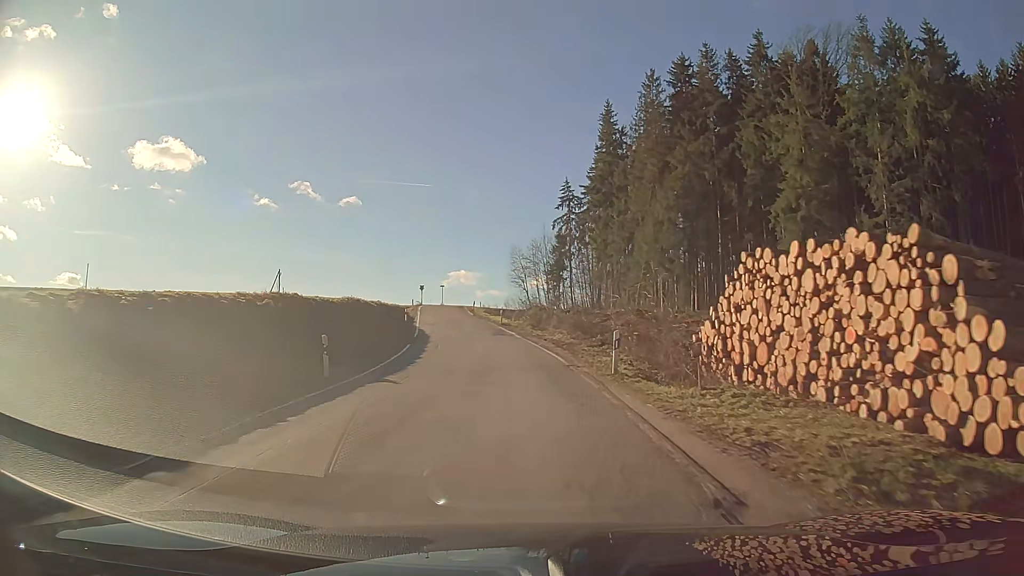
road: secondary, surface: asphalt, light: Day
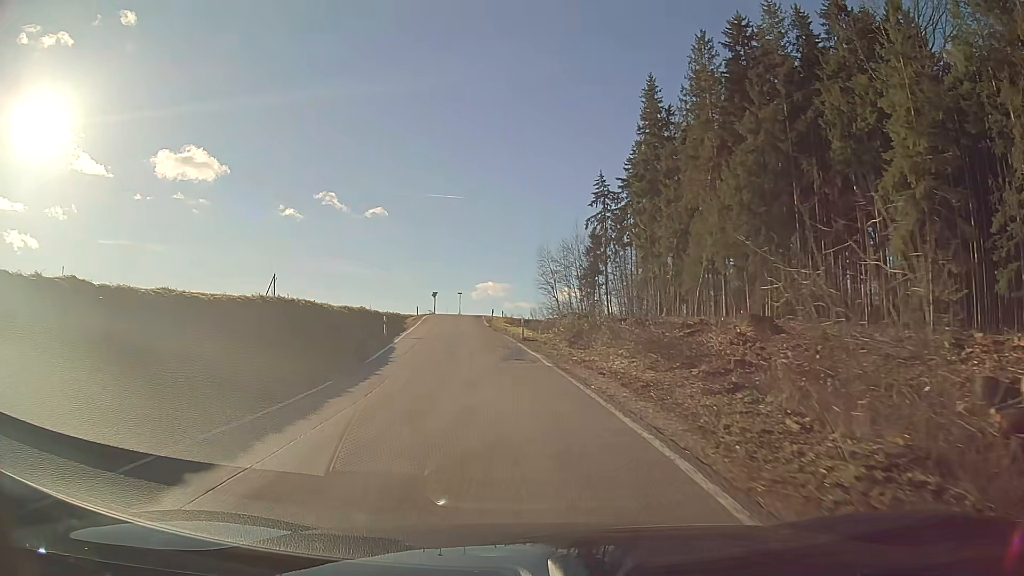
(-0.4, +15.3) m; -3°
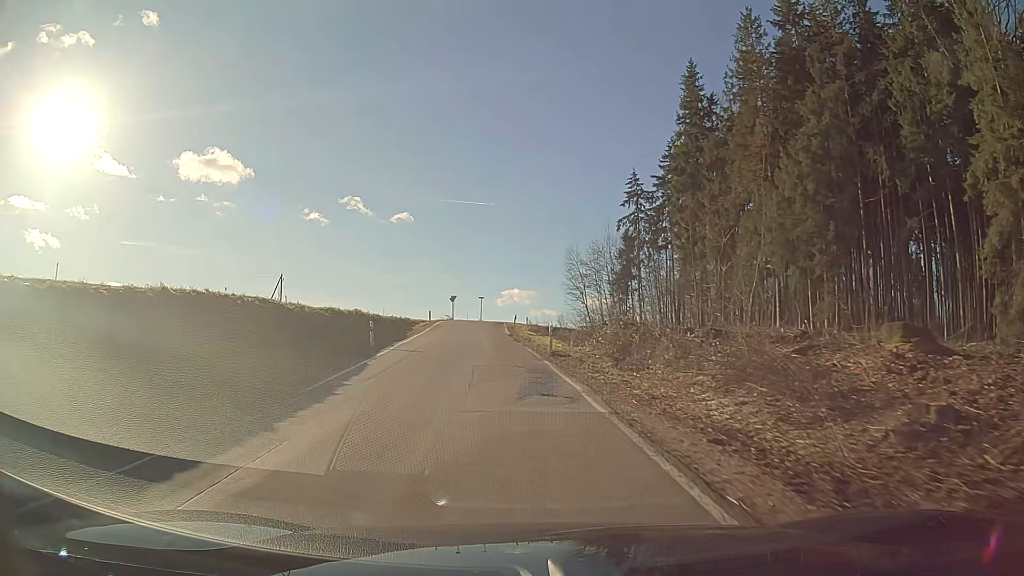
(-0.2, +7.9) m; -2°
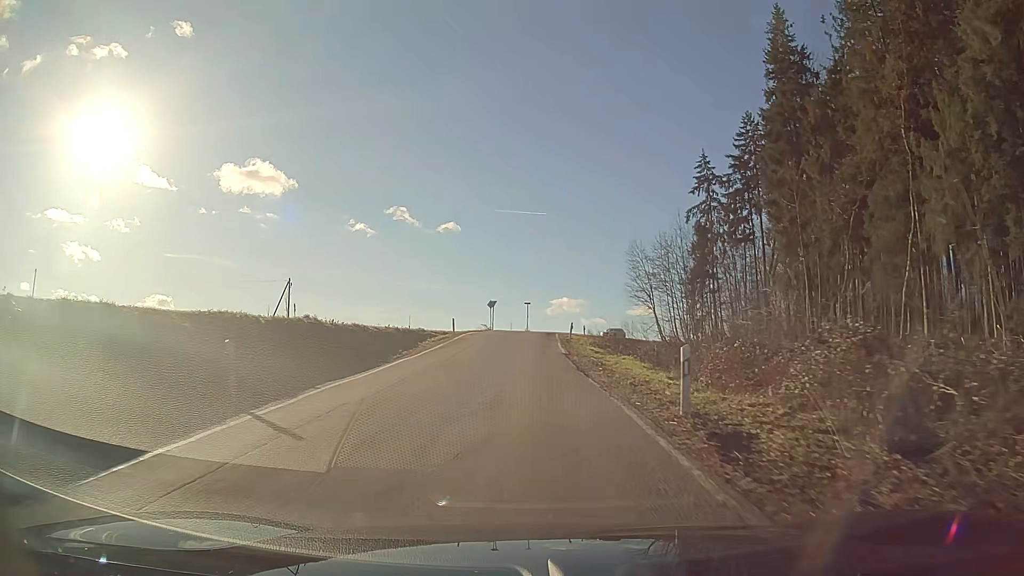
(-0.5, +16.1) m; -3°
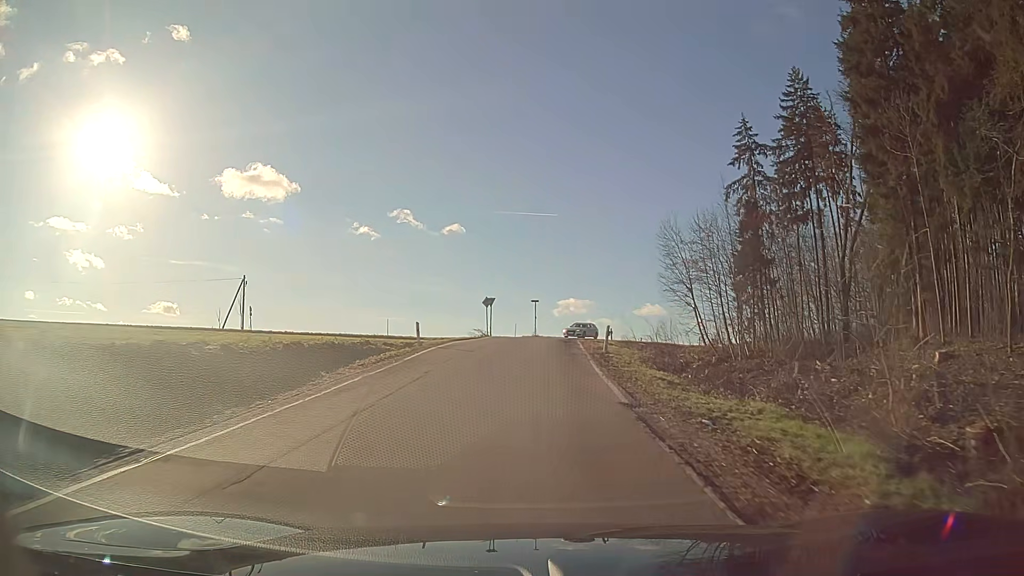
(0.0, +15.9) m; 0°
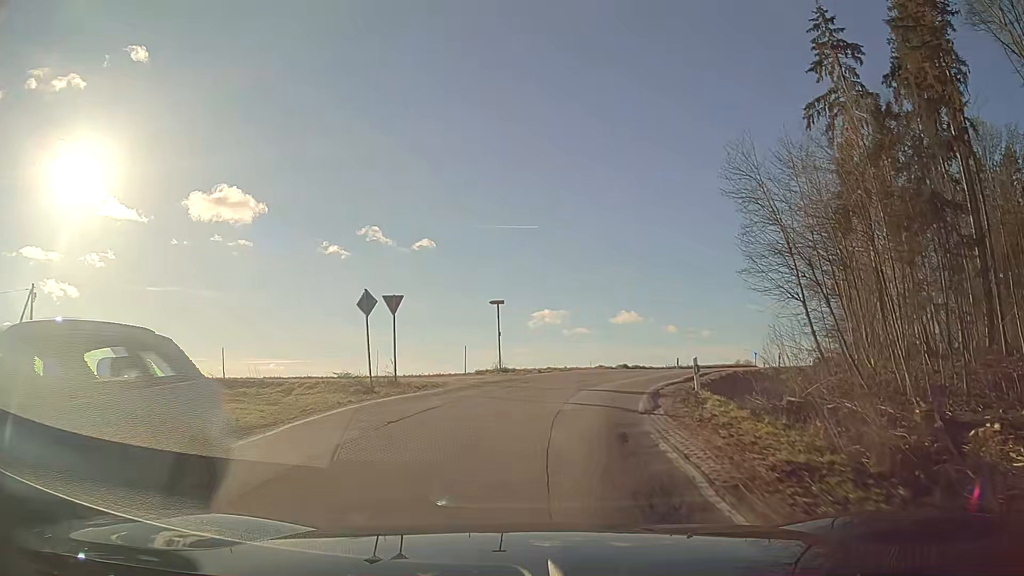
(+0.6, +30.5) m; +2°
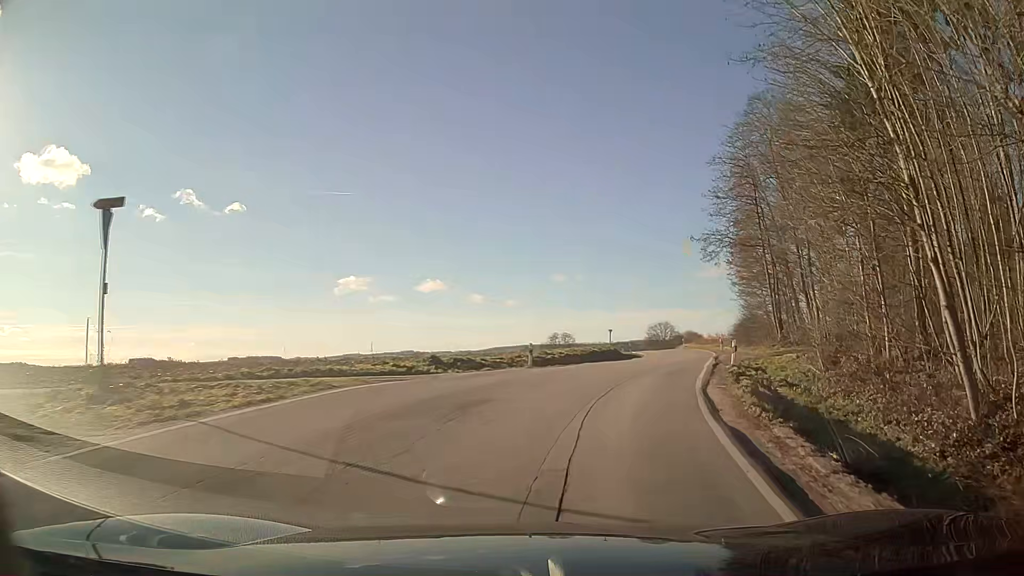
(+2.9, +21.5) m; +18°
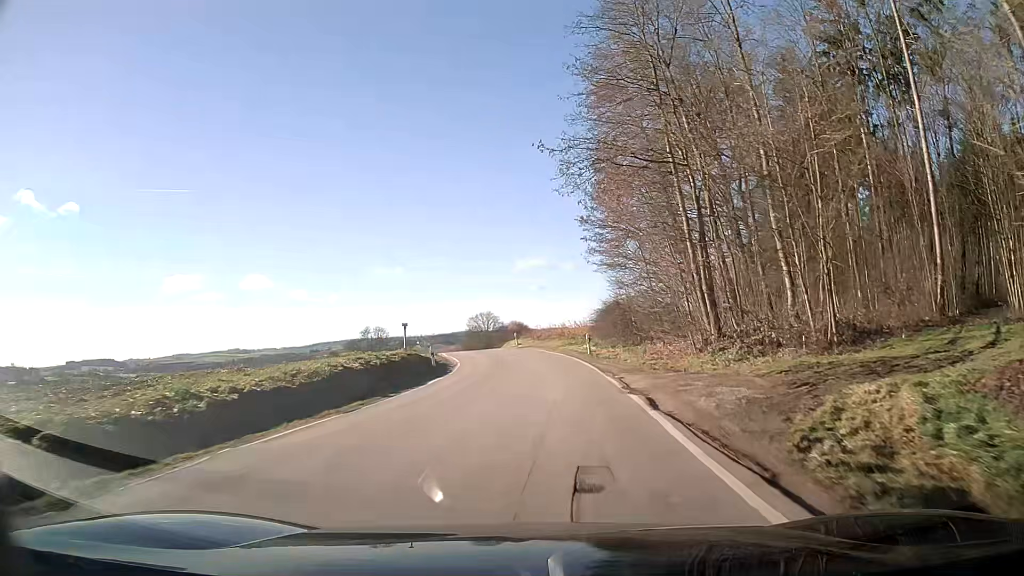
(+3.0, +21.9) m; +12°
